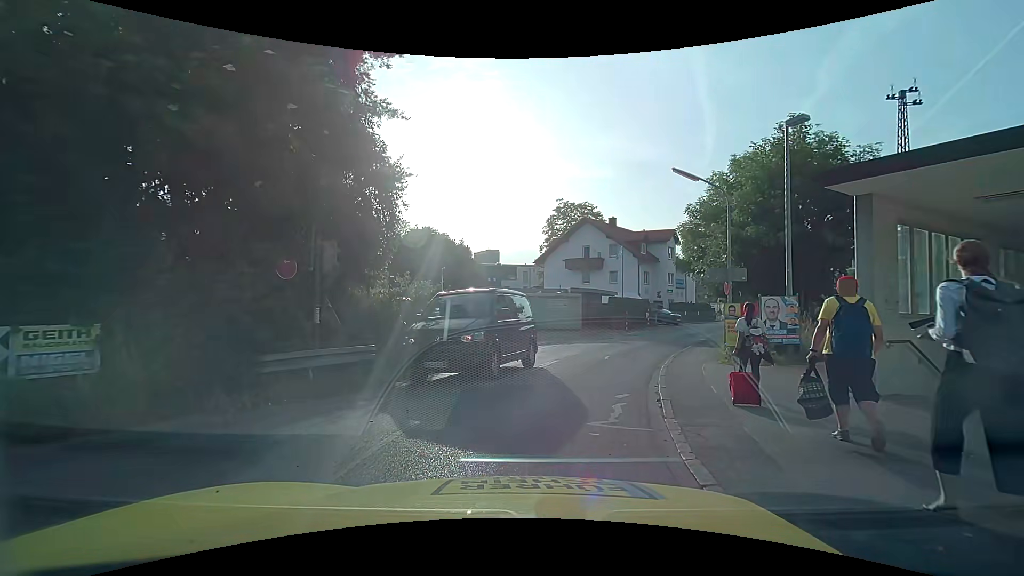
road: unclassified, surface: asphalt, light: Day
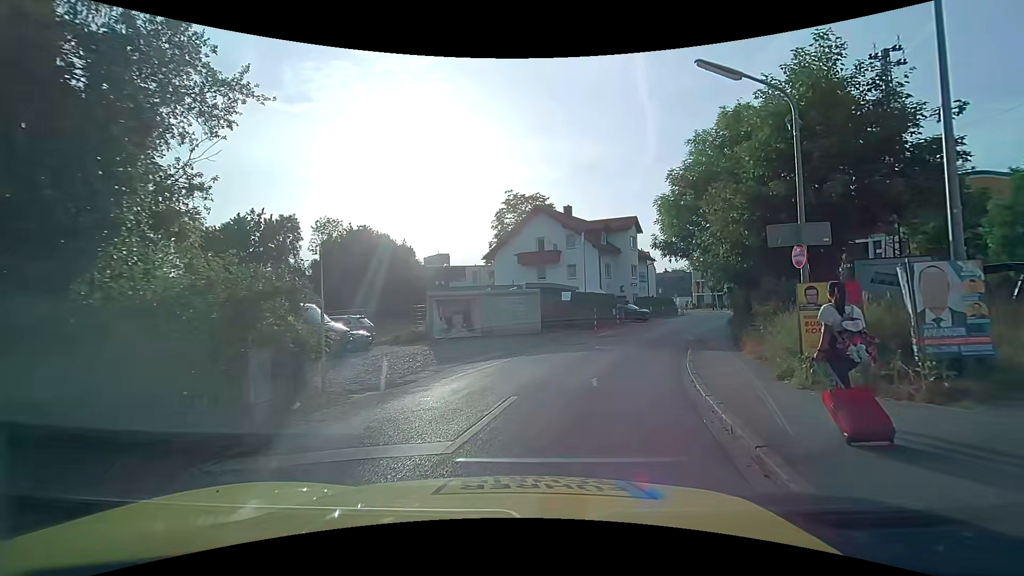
(+0.6, +6.9) m; +7°
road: residential
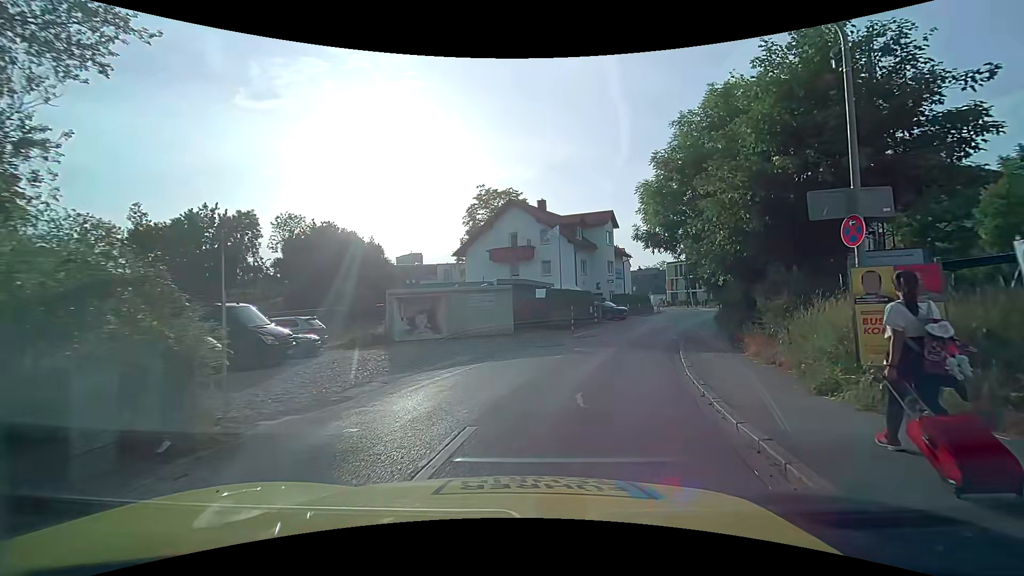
(+0.1, +2.5) m; +4°
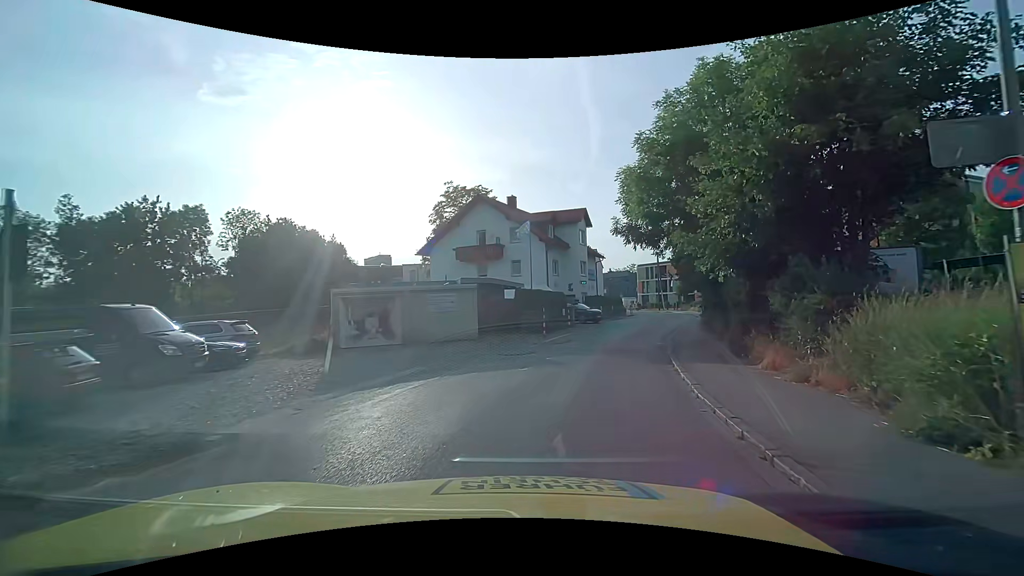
(+0.1, +2.9) m; +3°
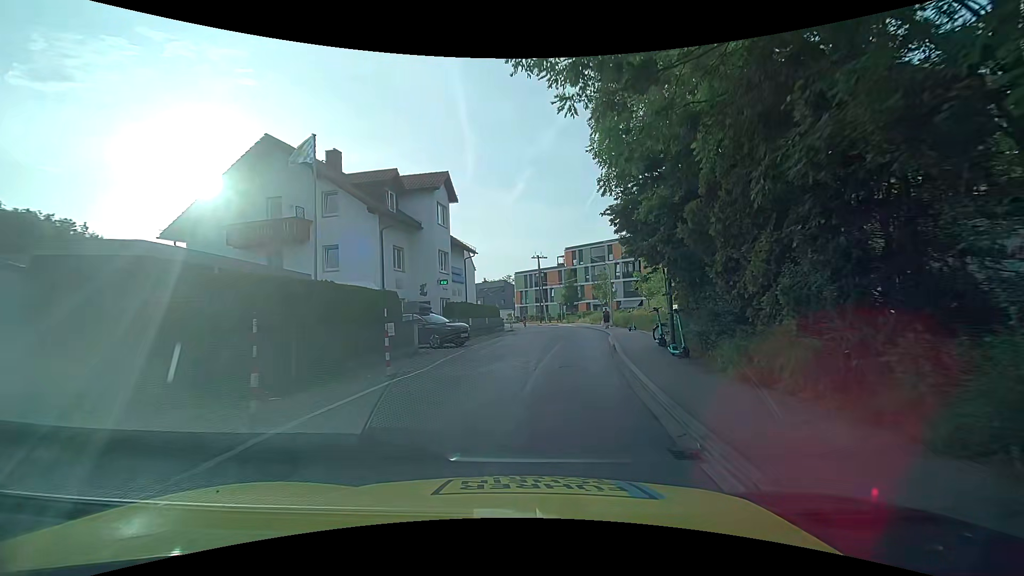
(+2.4, +16.3) m; +13°
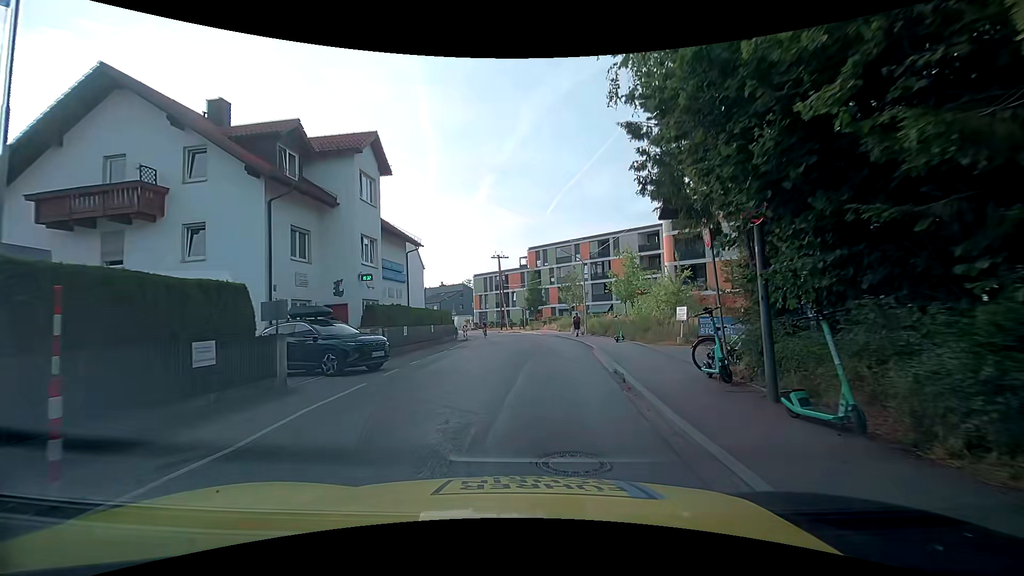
(+0.4, +7.7) m; +5°
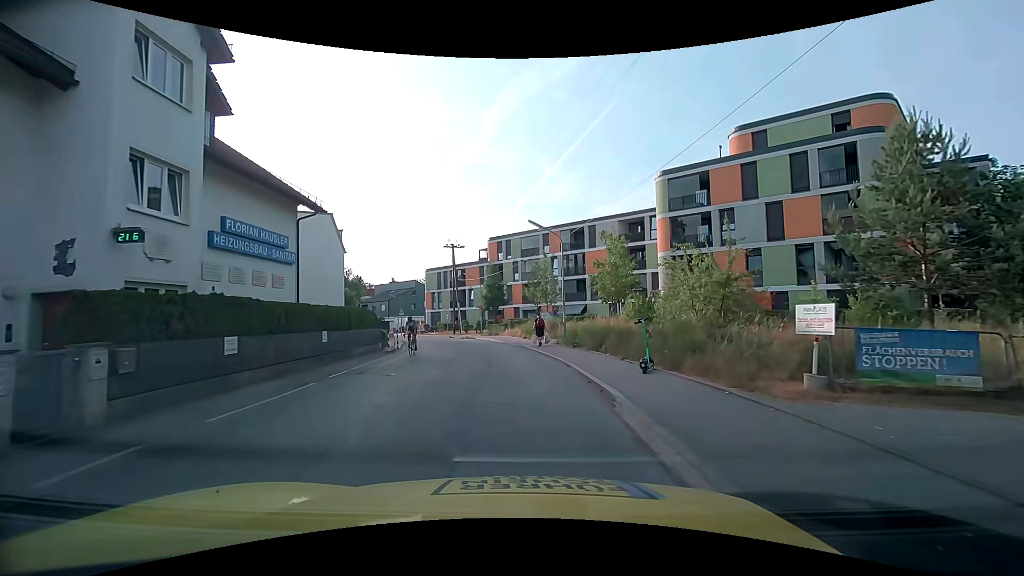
(+0.5, +11.0) m; +3°
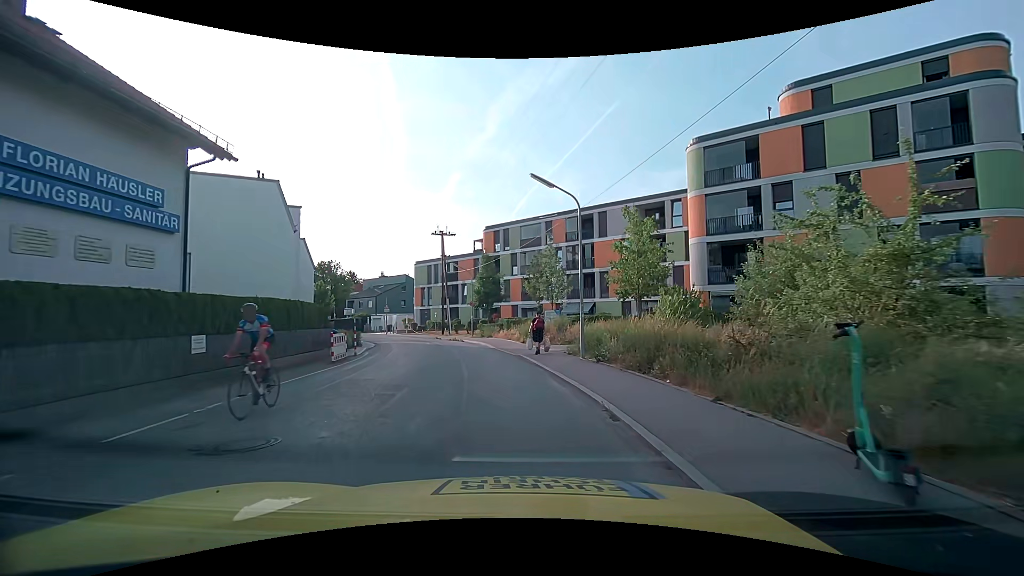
(+0.2, +7.5) m; +1°
(0, +10) (-1, +20) (-3, +30) (-6, +39) (-10, +49) (-15, +57) (-20, +66) (-25, +74) (-31, +82) (-36, +91) m
